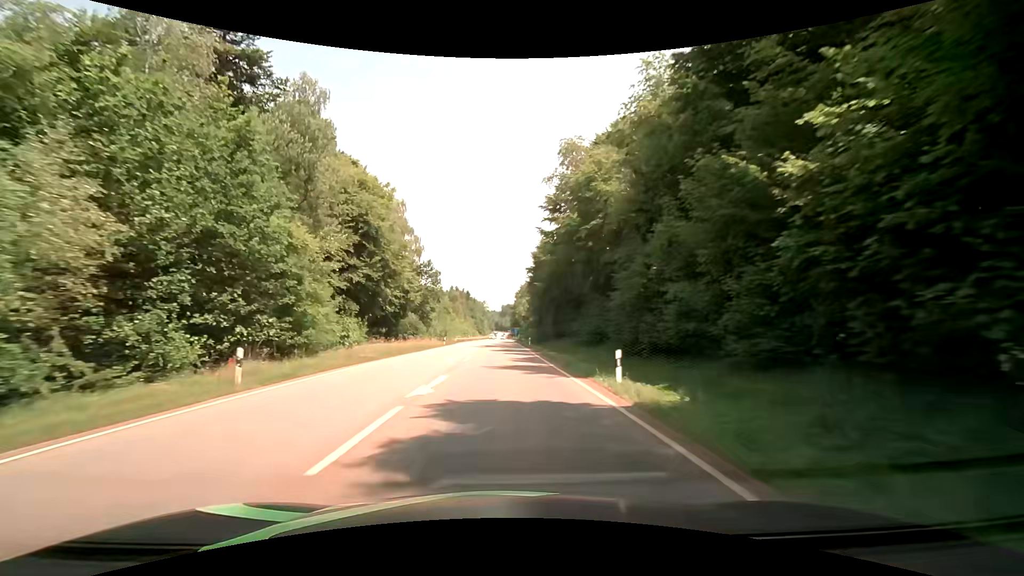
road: secondary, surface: asphalt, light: Day
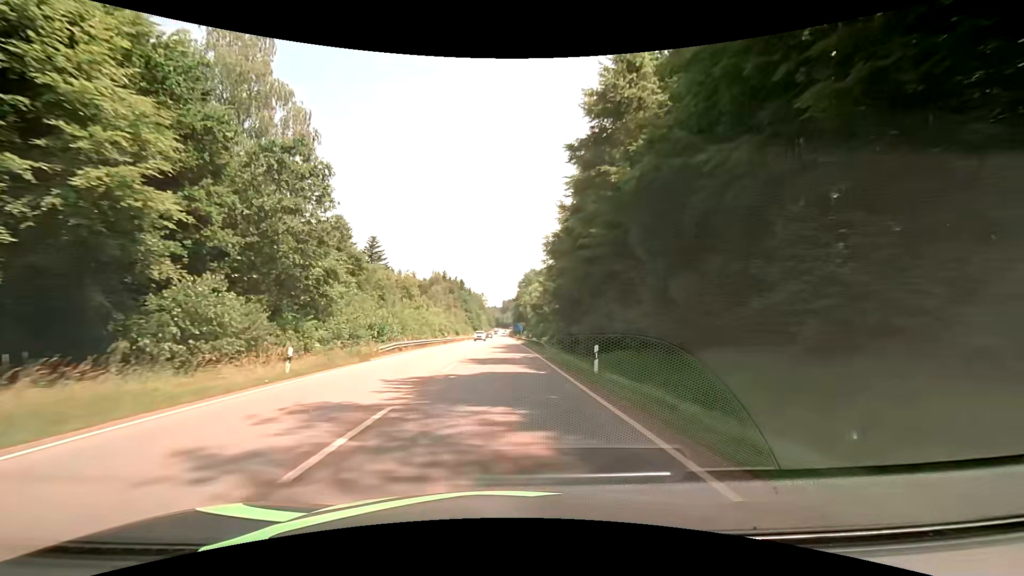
(-0.1, +43.0) m; 0°
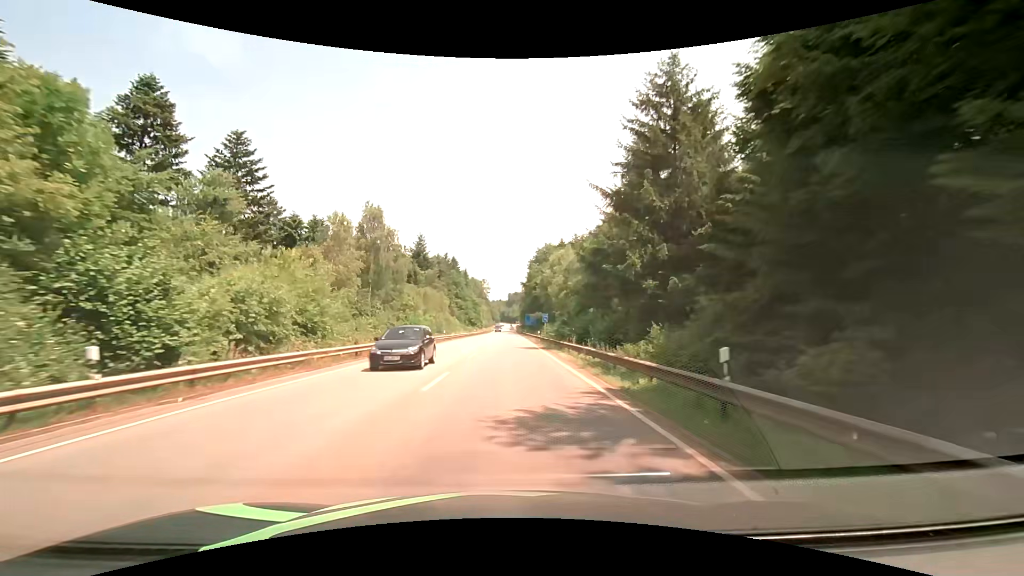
(-0.3, +54.1) m; 0°
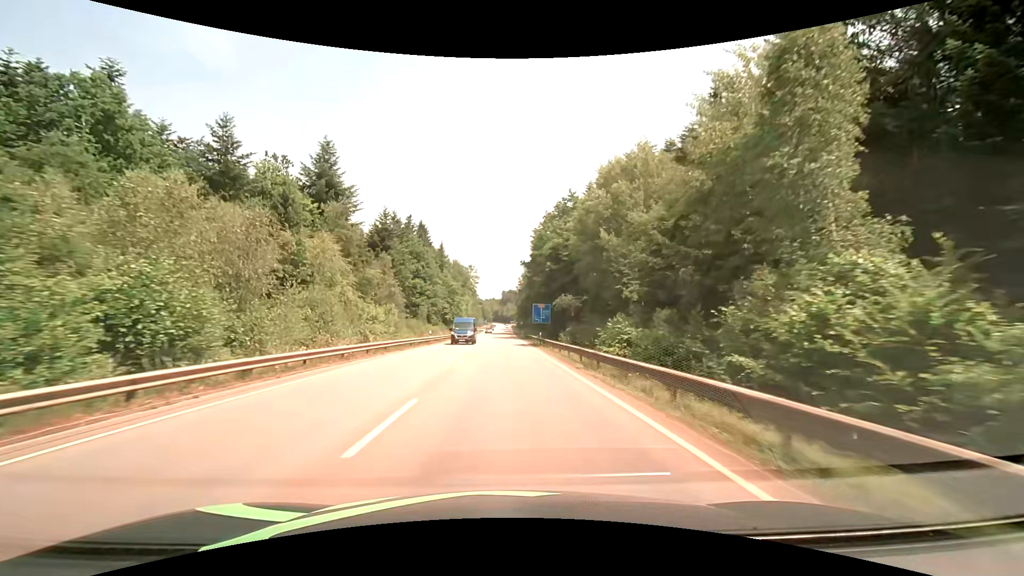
(-0.1, +54.0) m; +1°
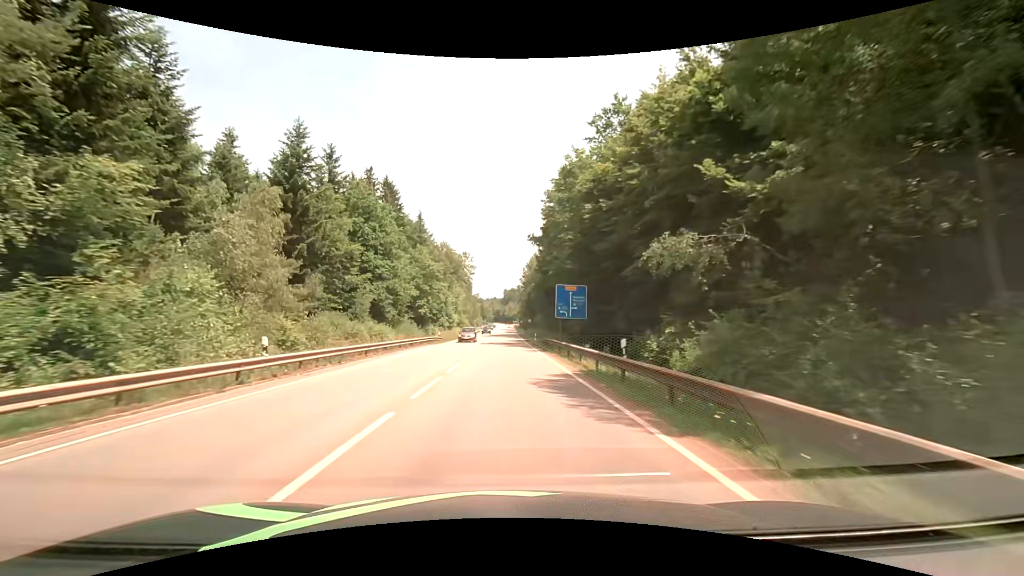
(0.0, +32.4) m; 0°
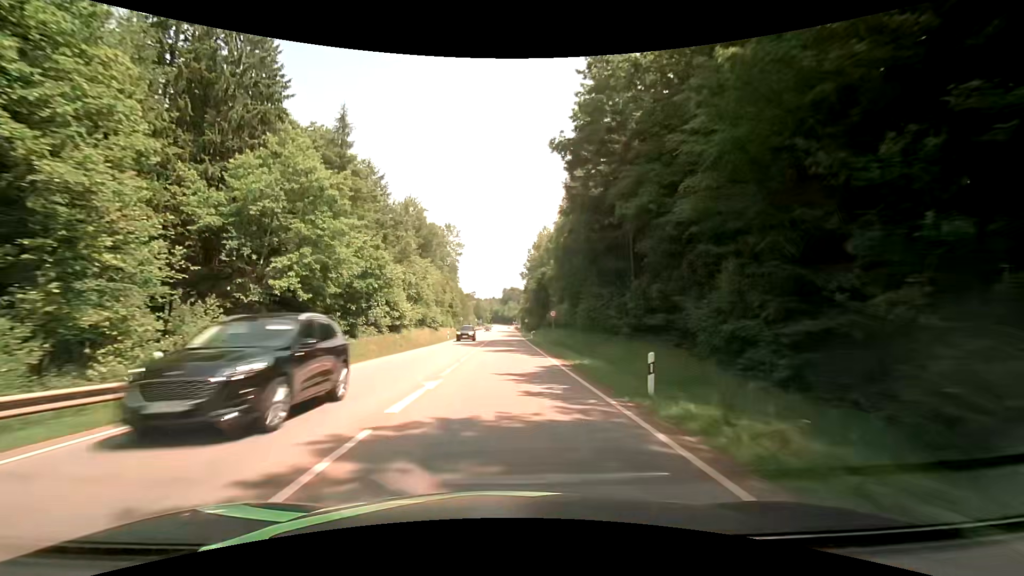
(-0.1, +43.1) m; 0°
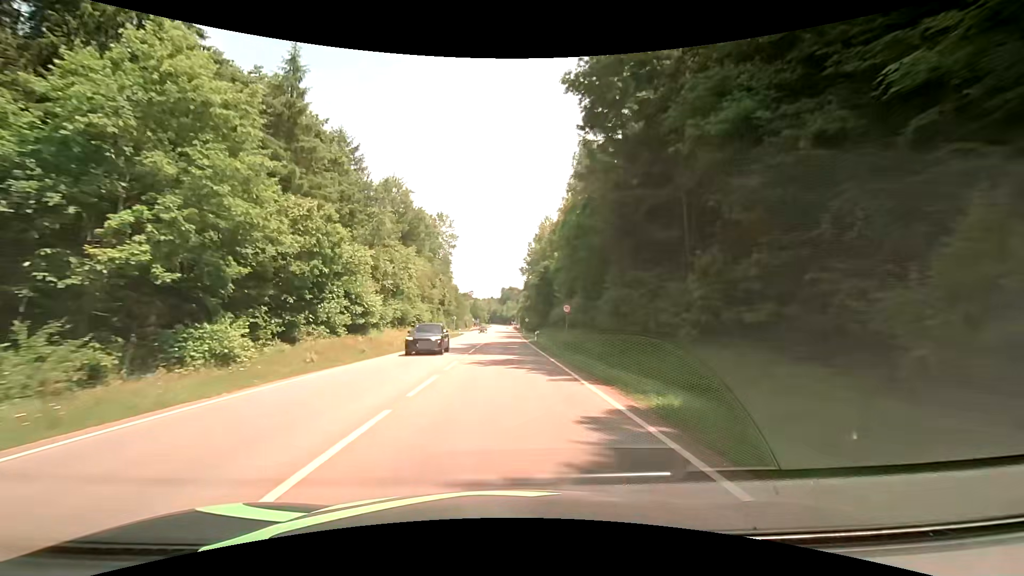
(0.0, +10.7) m; 0°
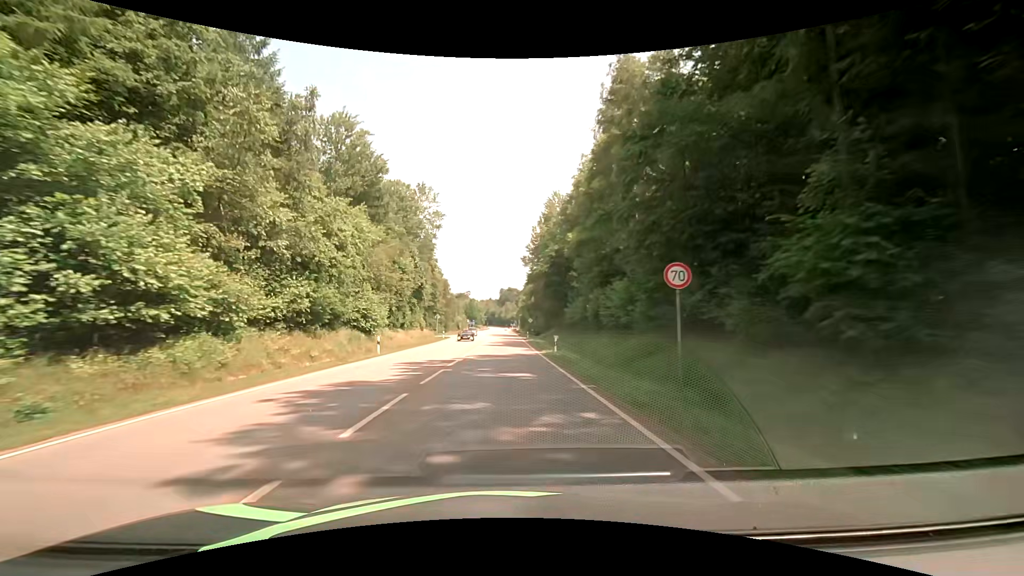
(0.0, +21.4) m; 0°
(0, +10) (0, +20) (0, +30) (0, +40) (0, +50) (0, +60) (0, +70) (0, +80) (0, +90) (0, +100) m
